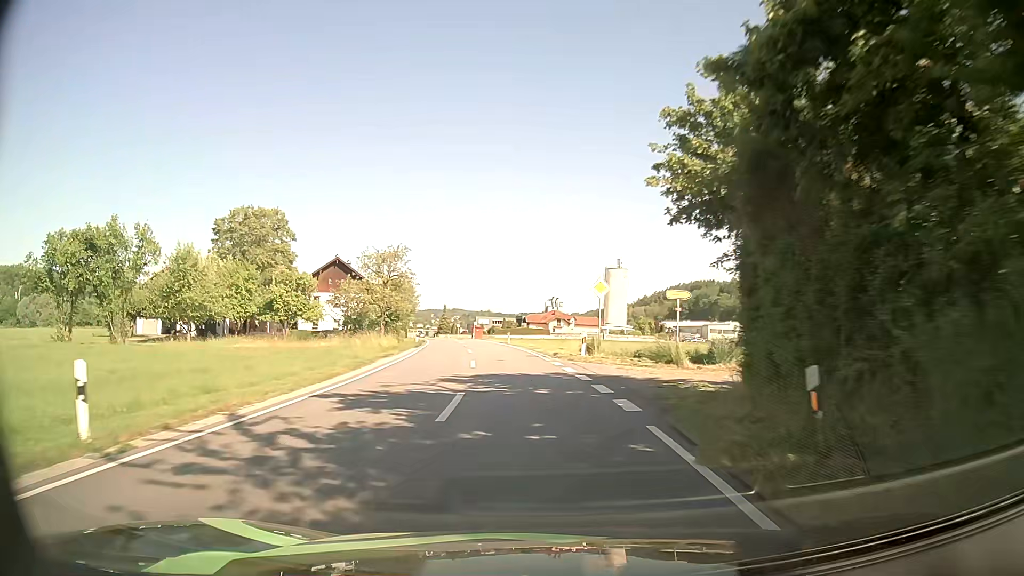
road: secondary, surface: asphalt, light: Day
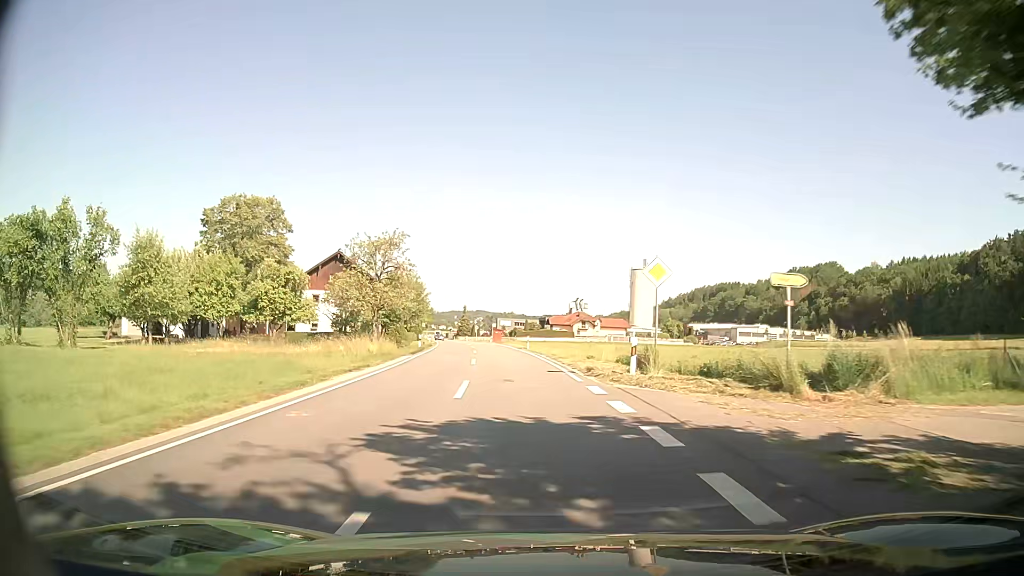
(-0.1, +8.5) m; -2°
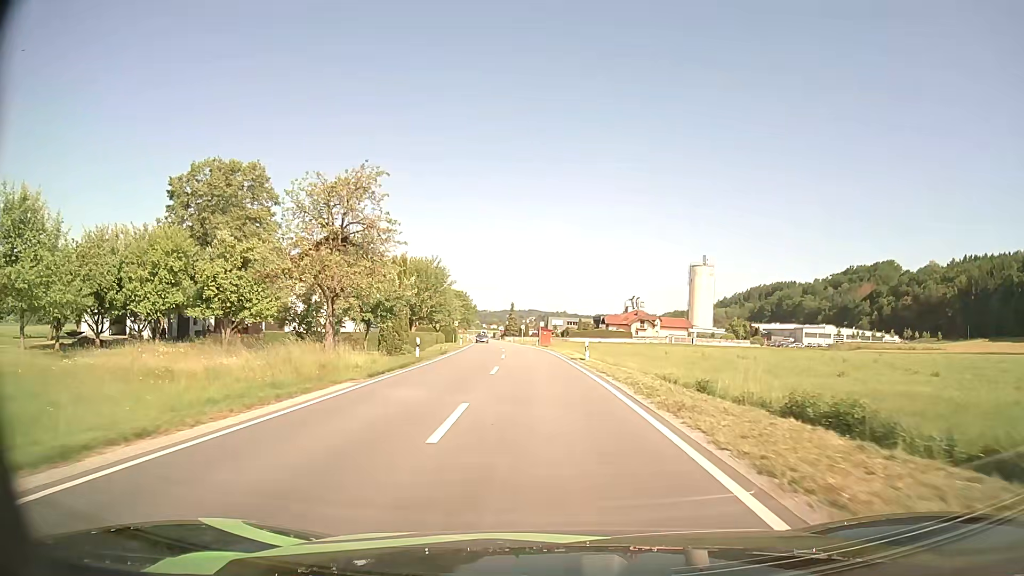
(-0.7, +17.1) m; -5°
